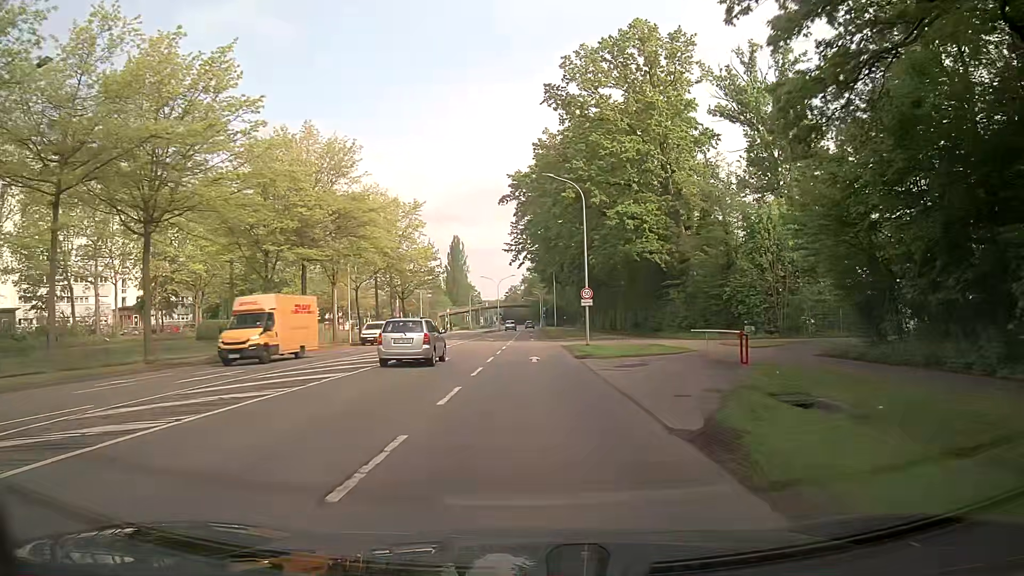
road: secondary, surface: asphalt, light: Day
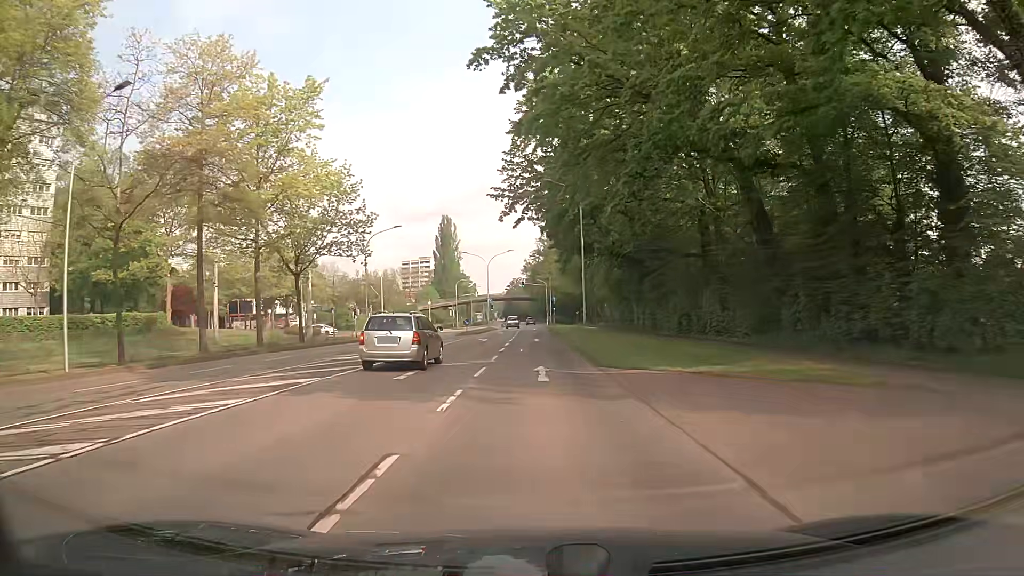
(-0.2, +37.4) m; 0°
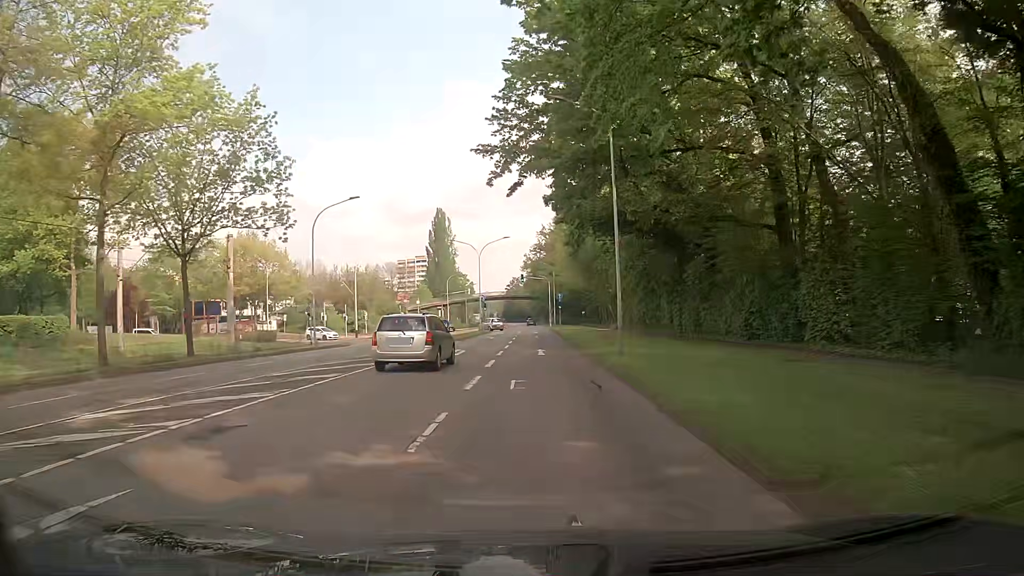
(-0.1, +14.9) m; 0°
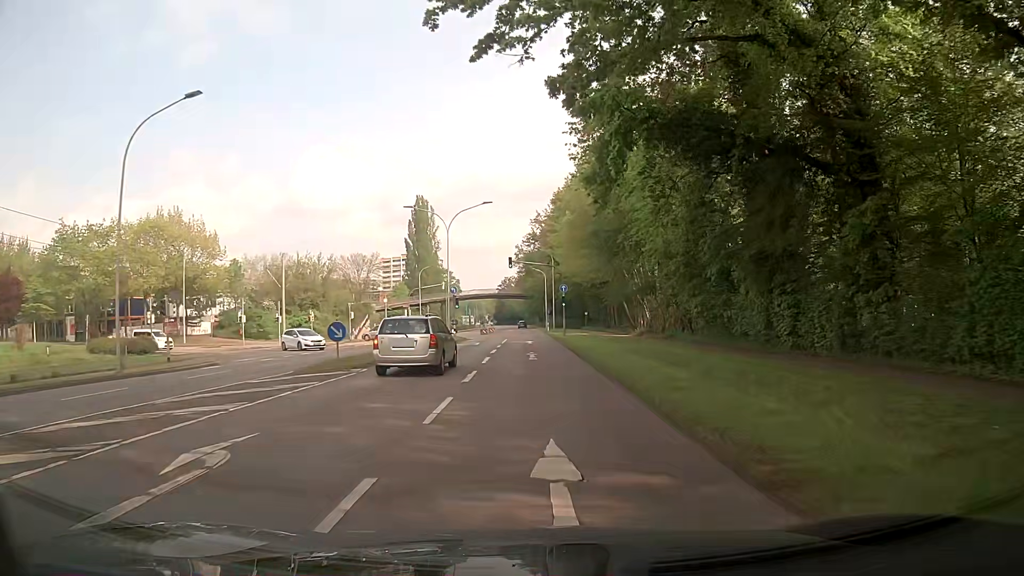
(-0.2, +22.2) m; +1°
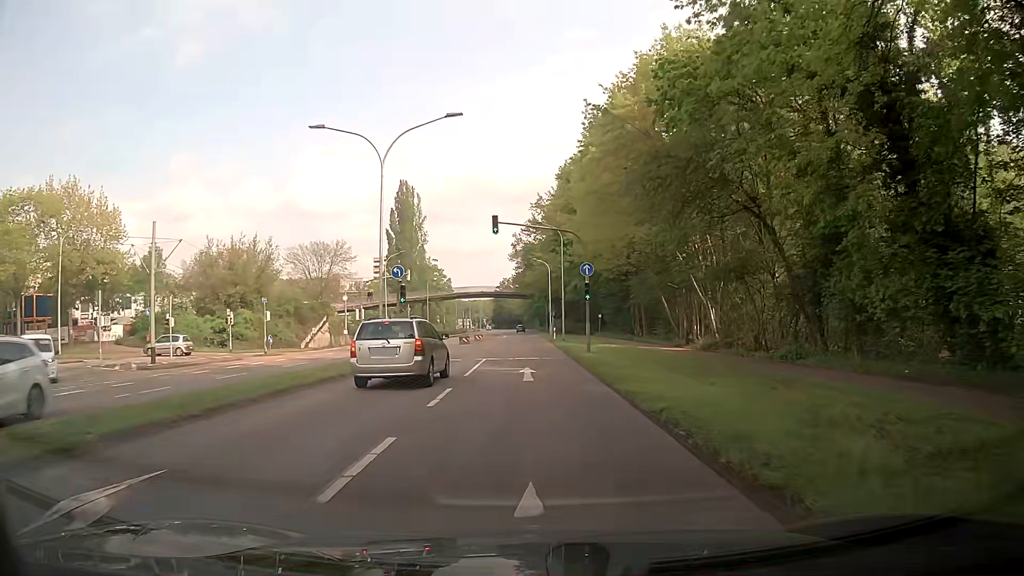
(-0.2, +22.0) m; -1°
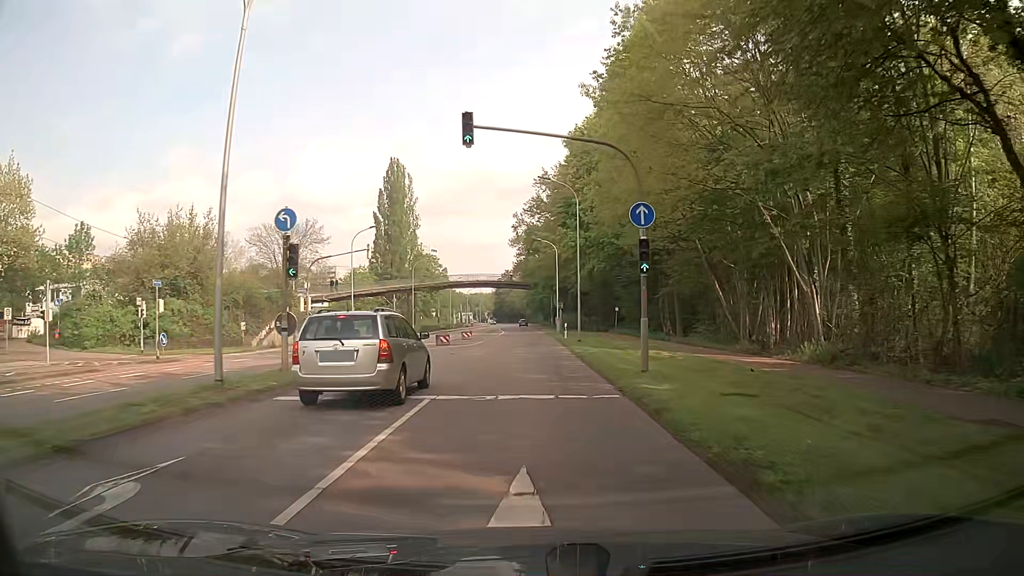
(+0.1, +14.6) m; 0°
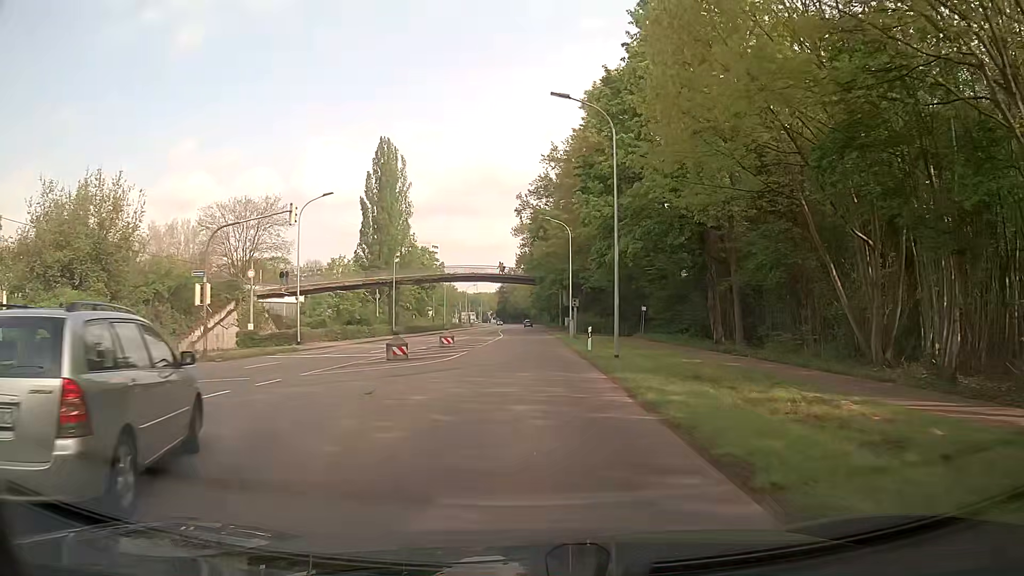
(0.0, +14.7) m; 0°
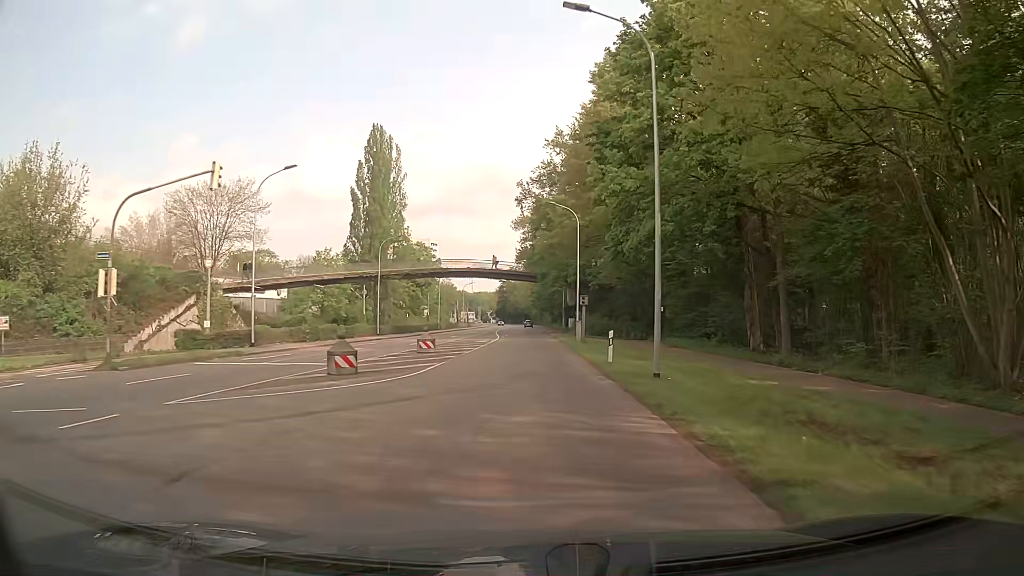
(-0.1, +7.4) m; -1°
